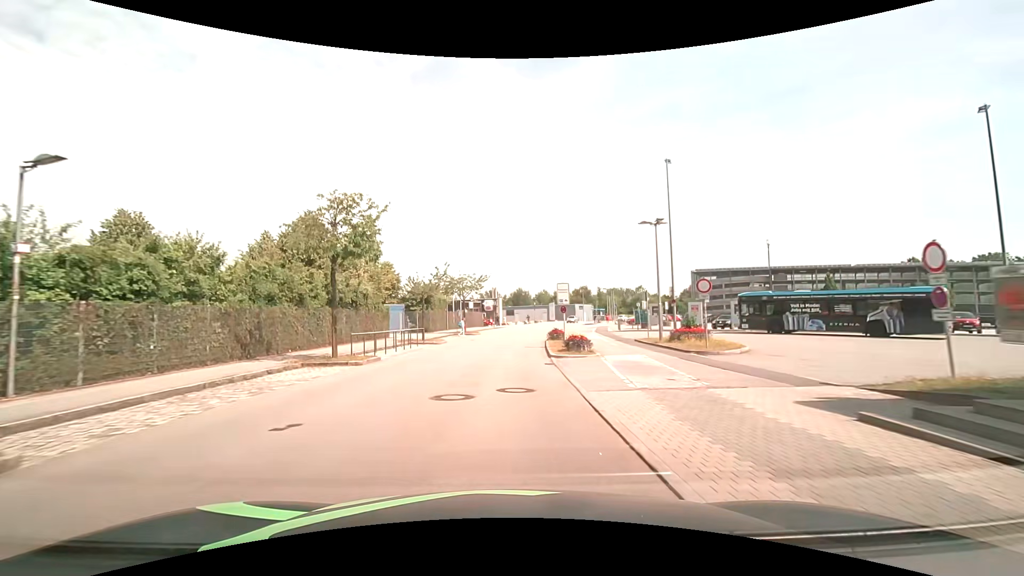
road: residential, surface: asphalt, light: Day
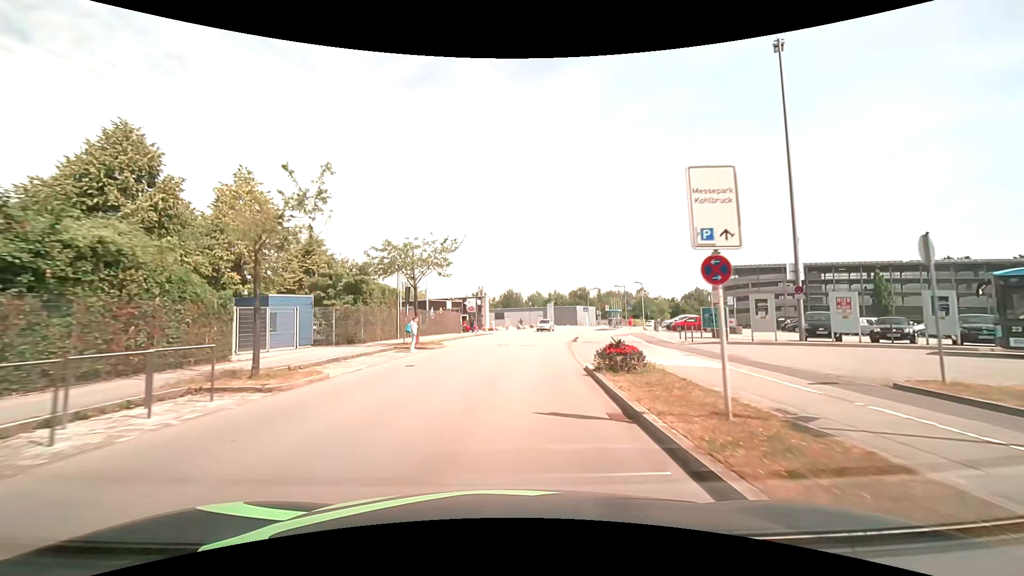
(0.0, +20.7) m; +1°
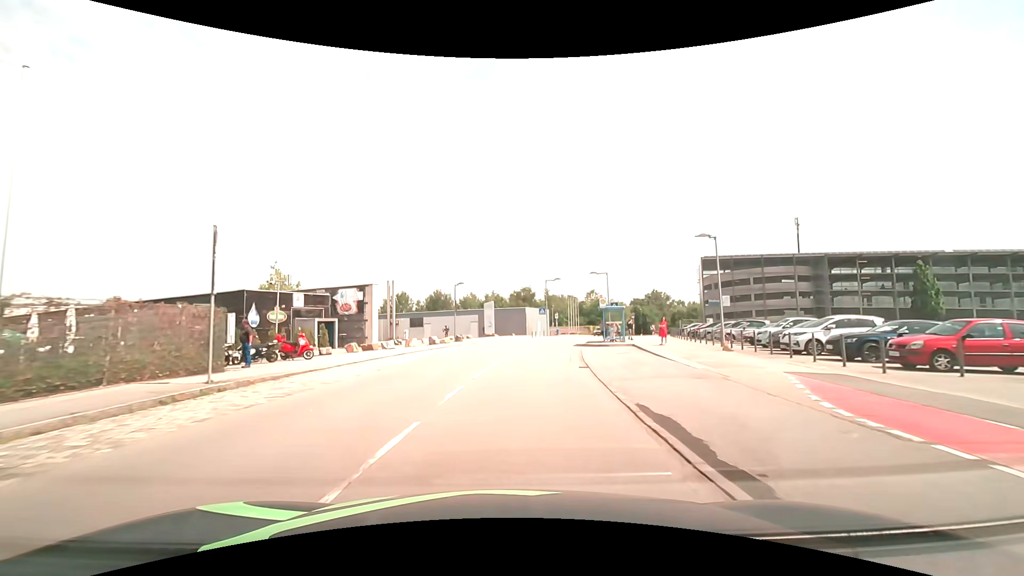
(+2.3, +33.0) m; +8°
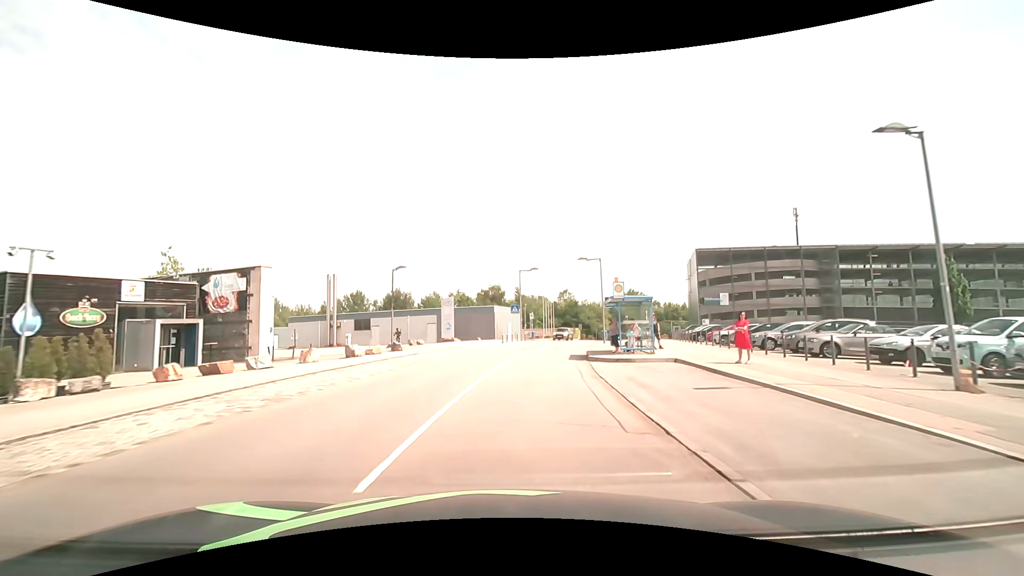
(+0.4, +13.1) m; +3°
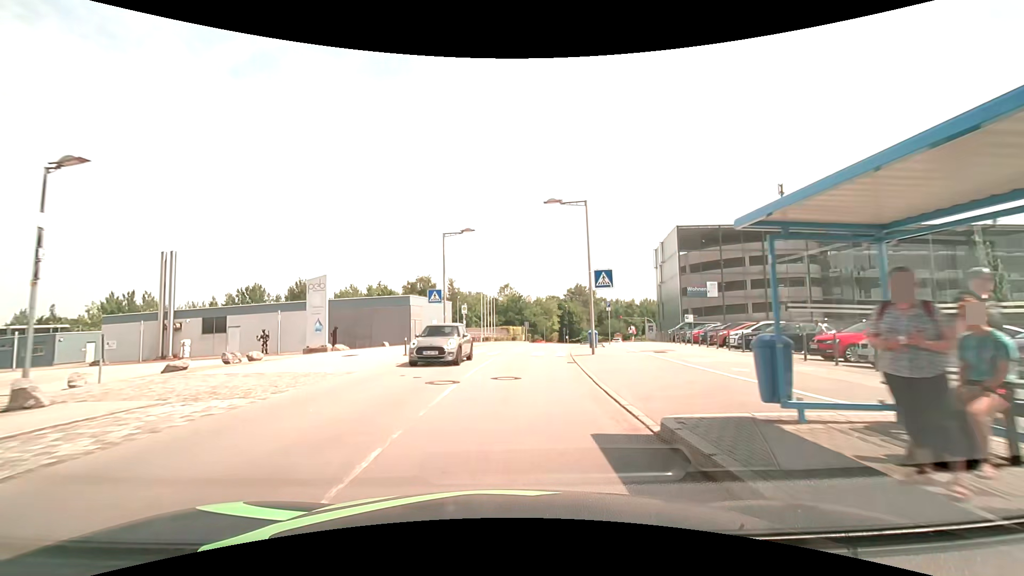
(+1.2, +19.3) m; +7°
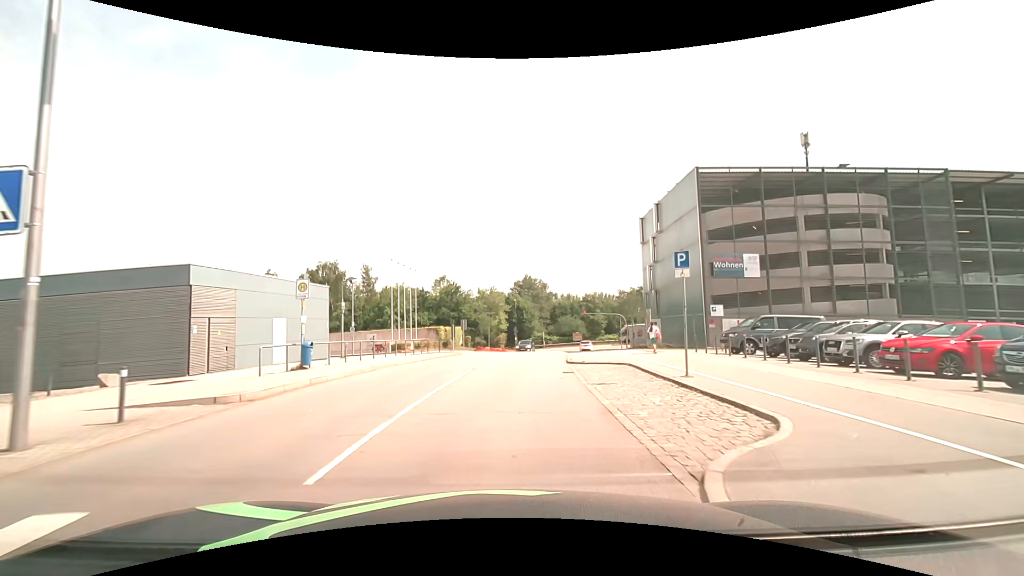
(+1.4, +23.2) m; +7°
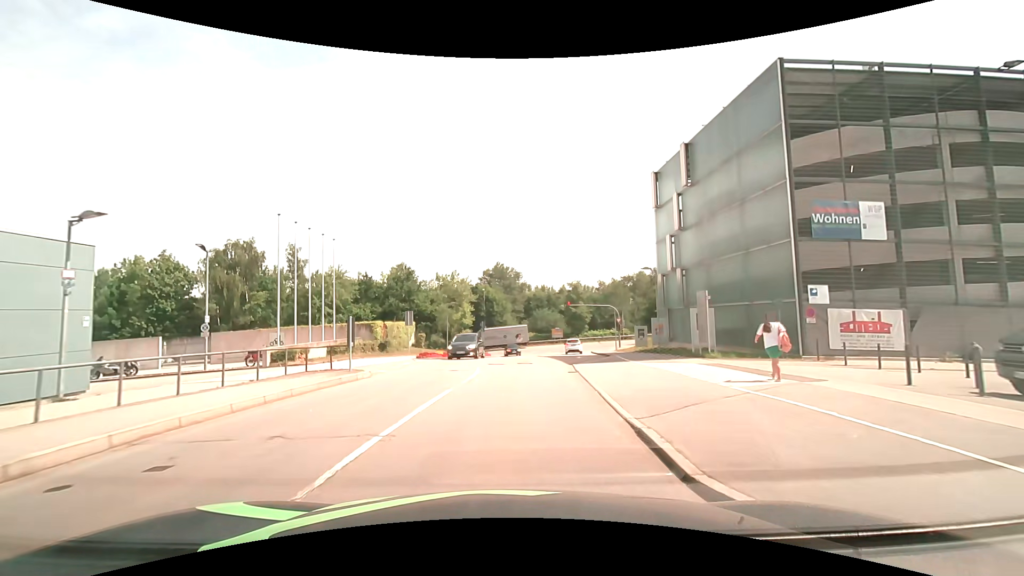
(+0.4, +16.1) m; +3°
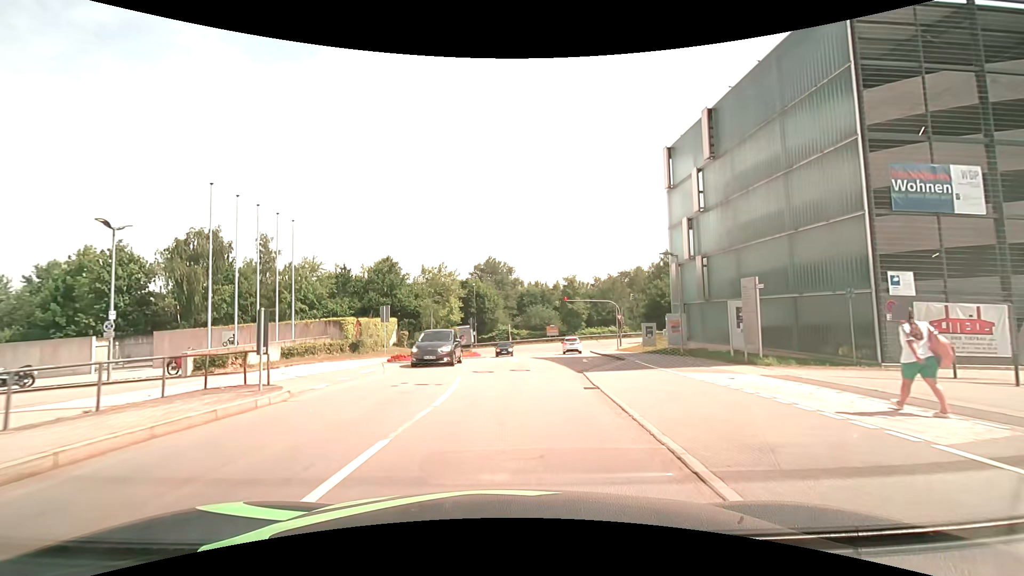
(0.0, +5.3) m; +1°
(0, +10) (+1, +20) (+1, +30) (+2, +40) (+3, +50) (+4, +60) (+2, +70) (-5, +76) (-14, +78) (-24, +79) m
